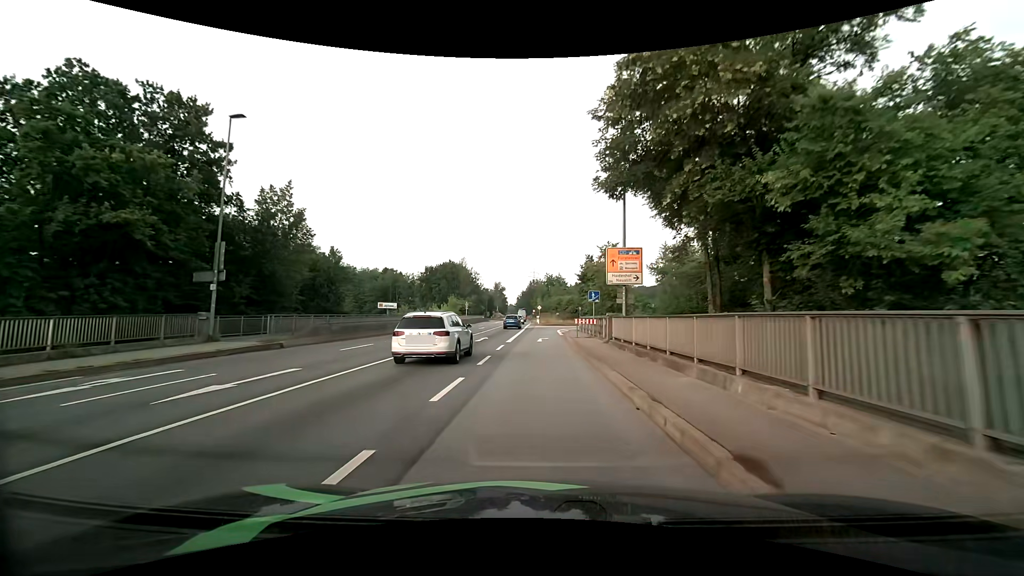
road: primary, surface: asphalt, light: Day
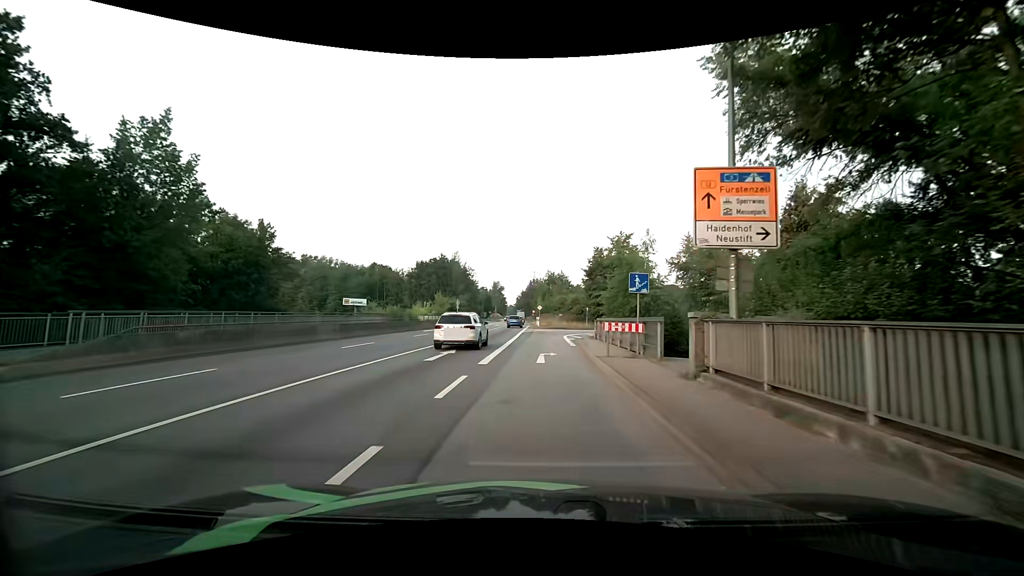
(0.0, +11.9) m; 0°
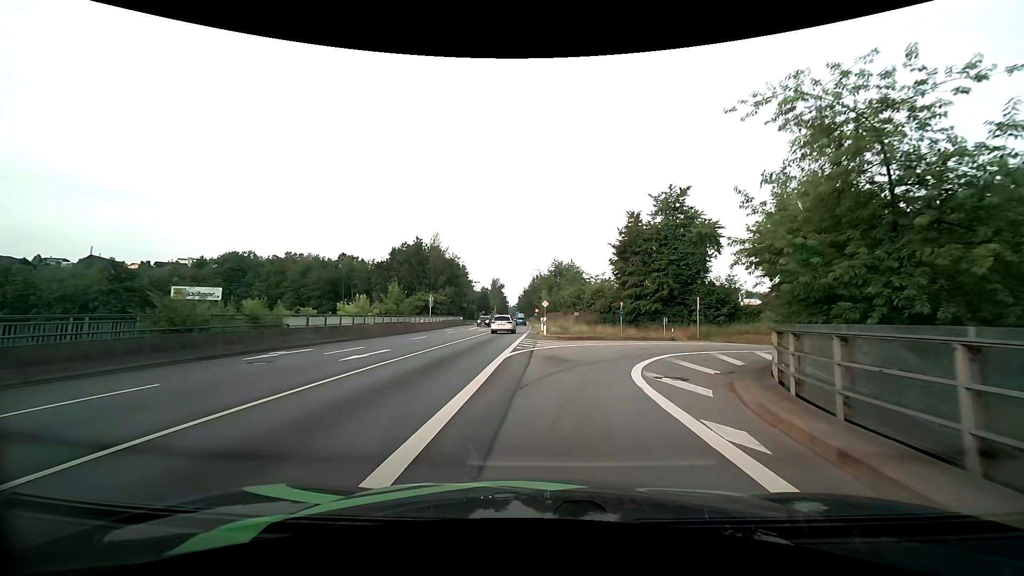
(0.0, +26.0) m; 0°
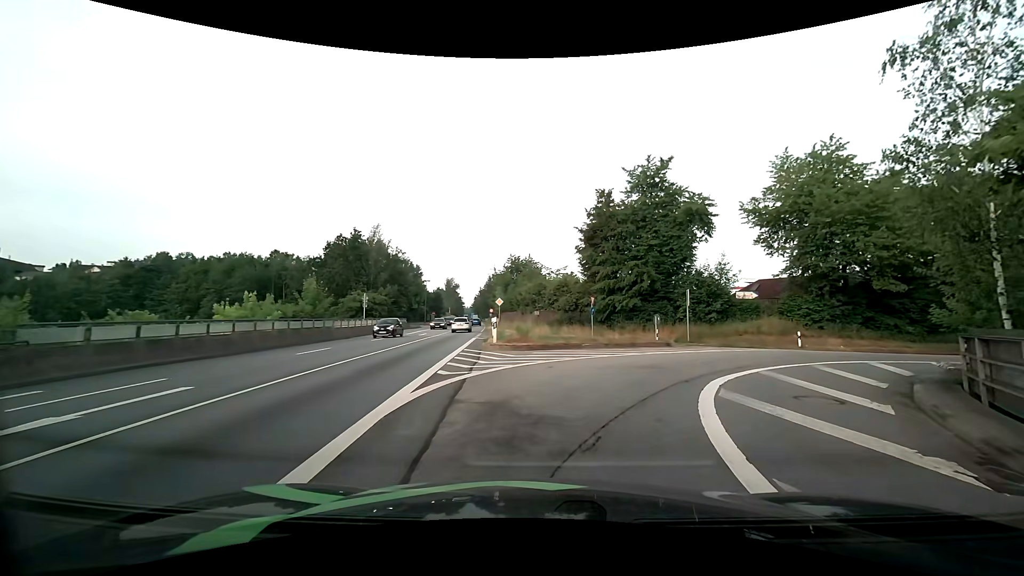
(+0.2, +9.1) m; +5°
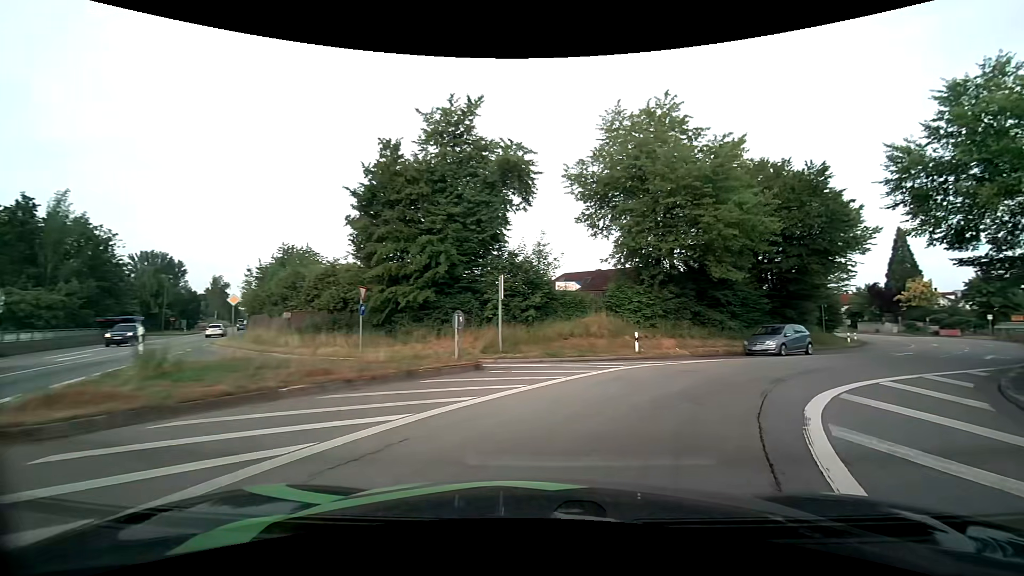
(+1.9, +12.0) m; +21°
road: primary_link
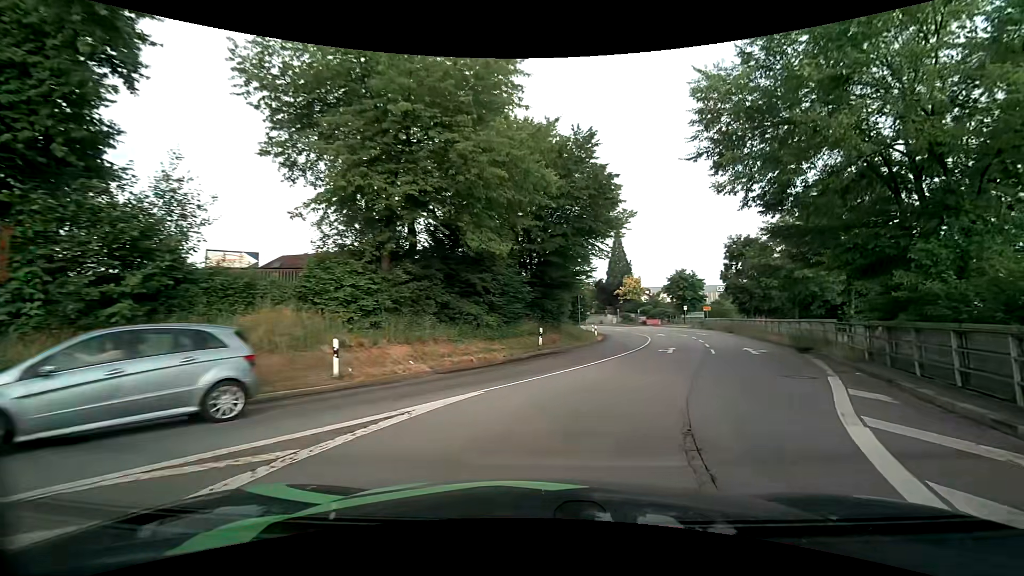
(+2.8, +10.7) m; +28°
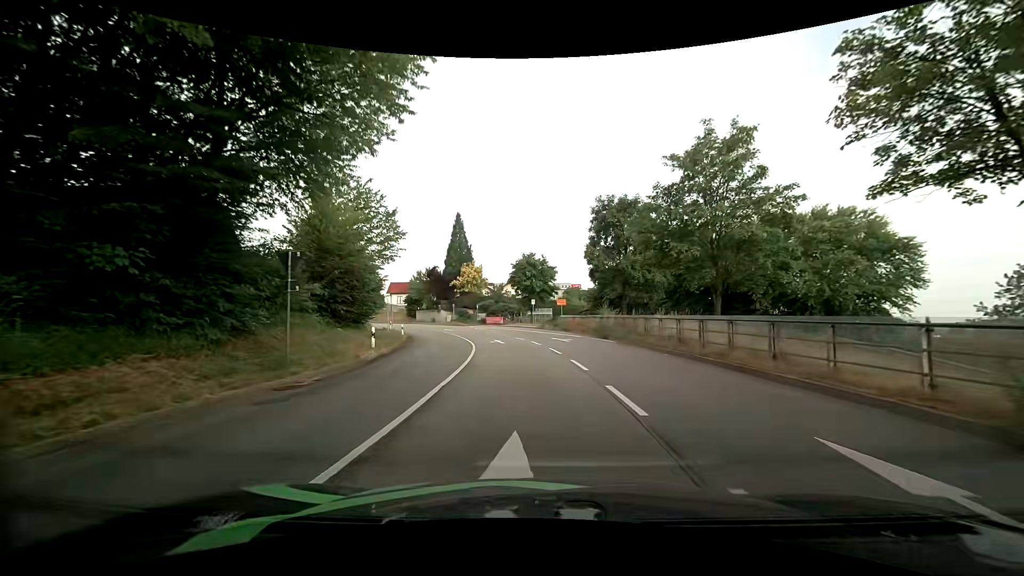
(+5.2, +21.3) m; +17°
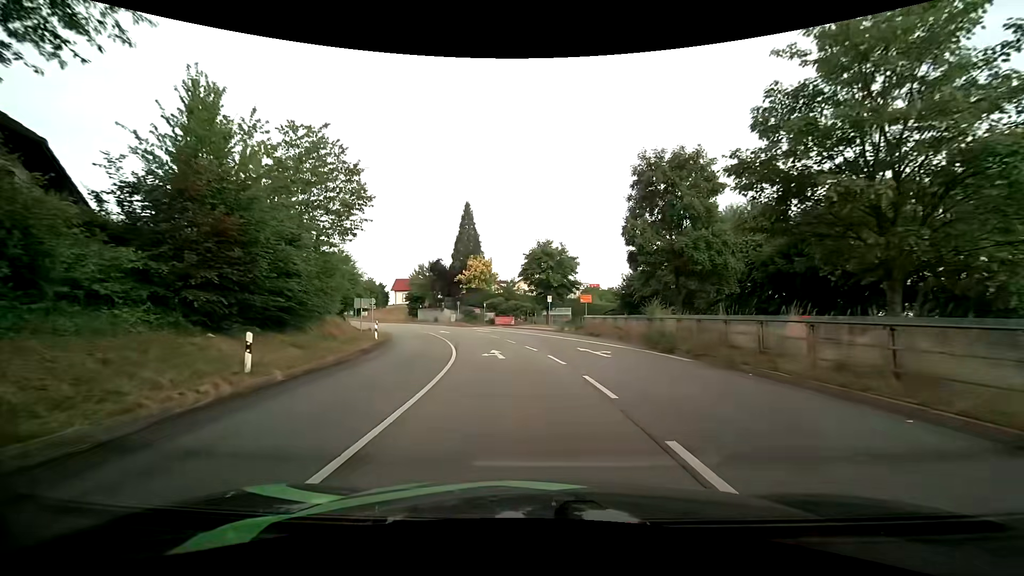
(0.0, +10.7) m; -1°
(0, +10) (-1, +20) (-3, +30) (-6, +39) (-9, +49) (-13, +58) (-18, +66) (-24, +75) (-30, +83) (-36, +91) m
